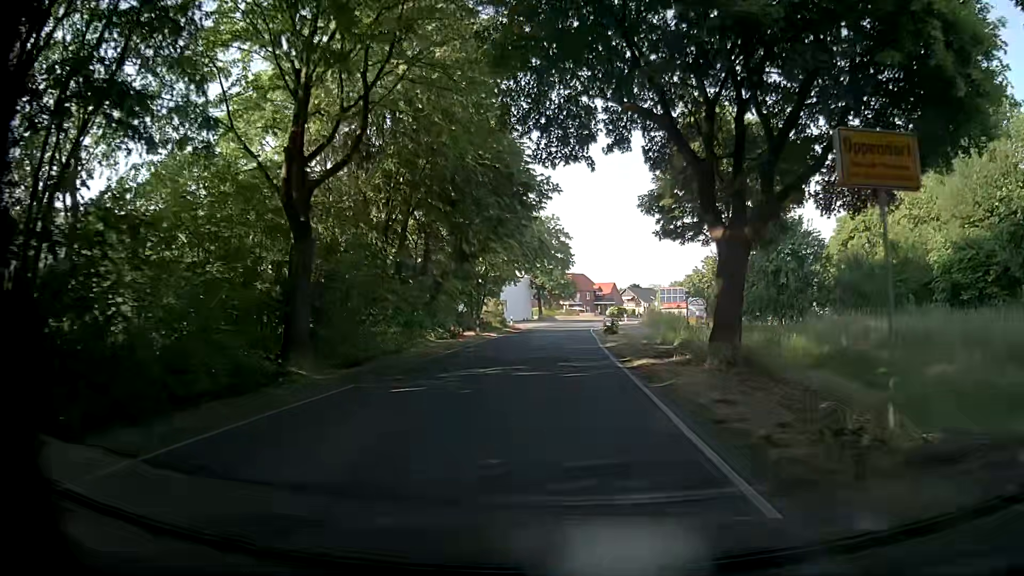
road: secondary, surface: asphalt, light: Day
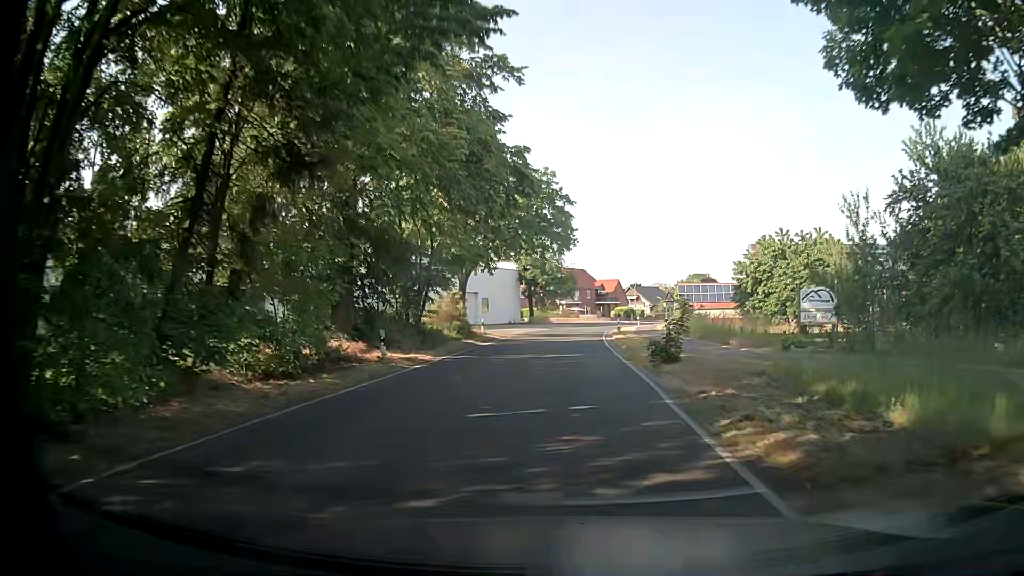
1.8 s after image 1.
(+0.2, +21.0) m; 0°
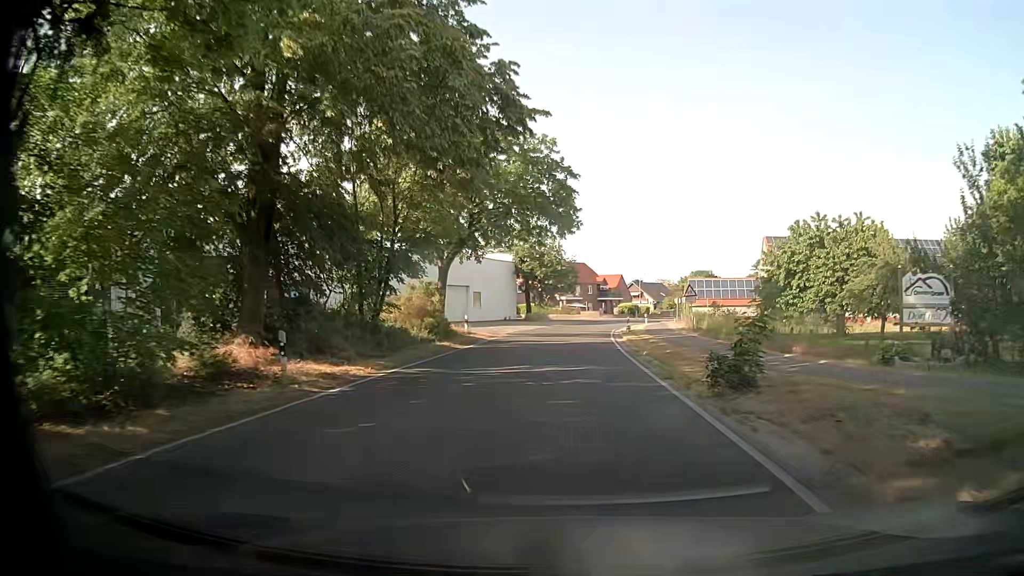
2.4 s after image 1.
(0.0, +7.2) m; 0°
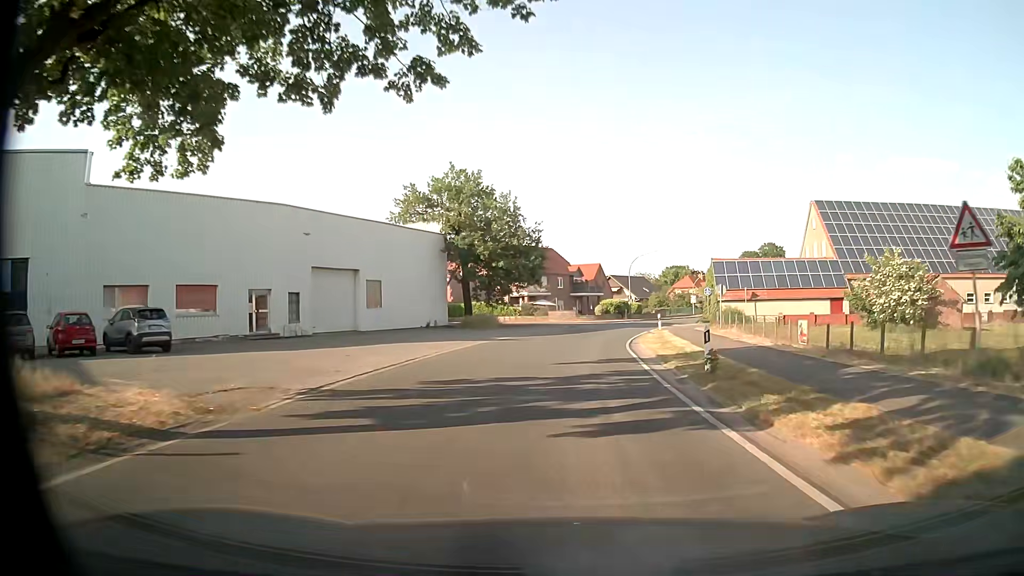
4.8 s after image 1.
(+0.8, +29.0) m; +4°
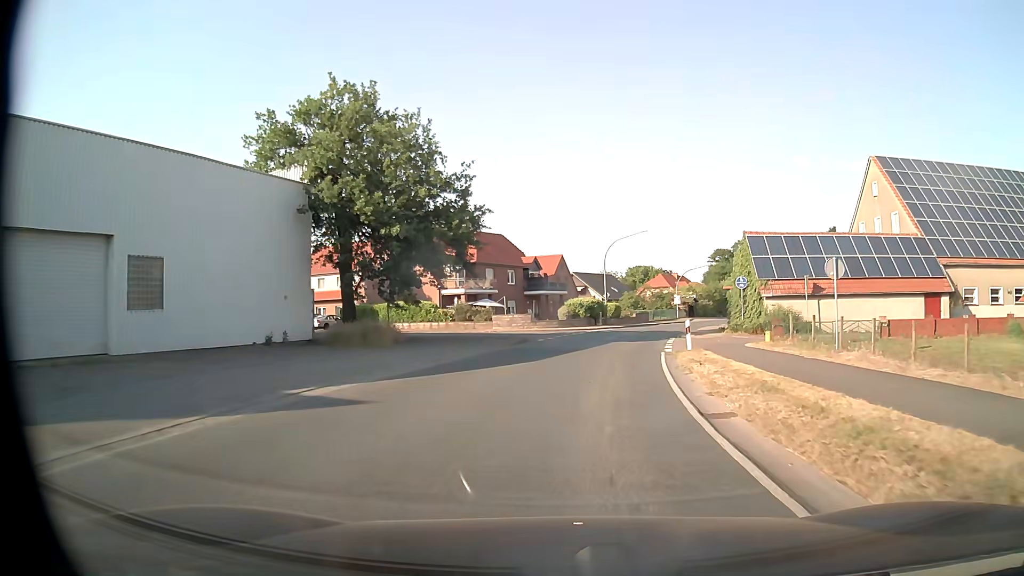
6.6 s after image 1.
(+0.5, +20.8) m; +3°
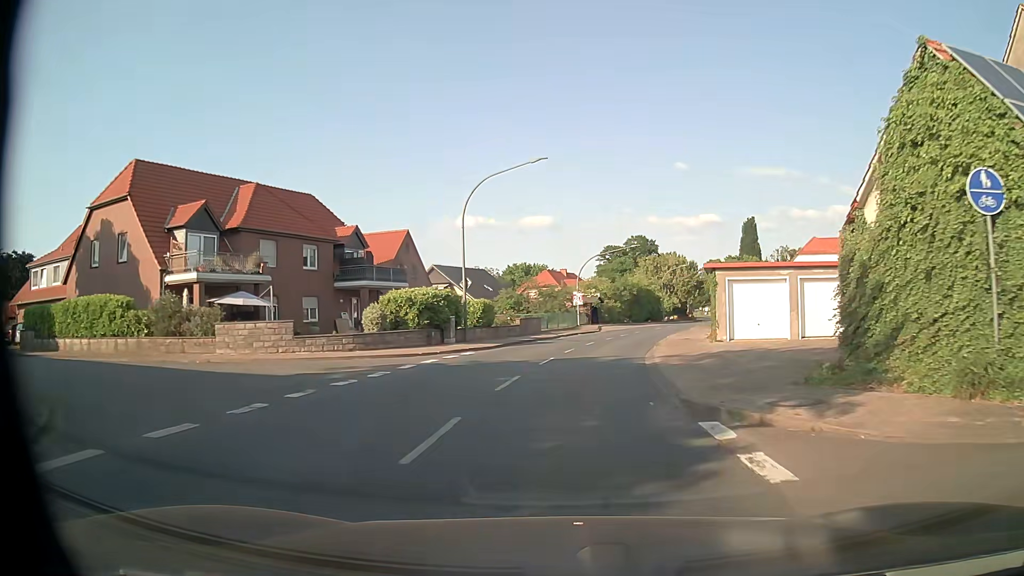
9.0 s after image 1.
(+2.5, +27.5) m; +10°
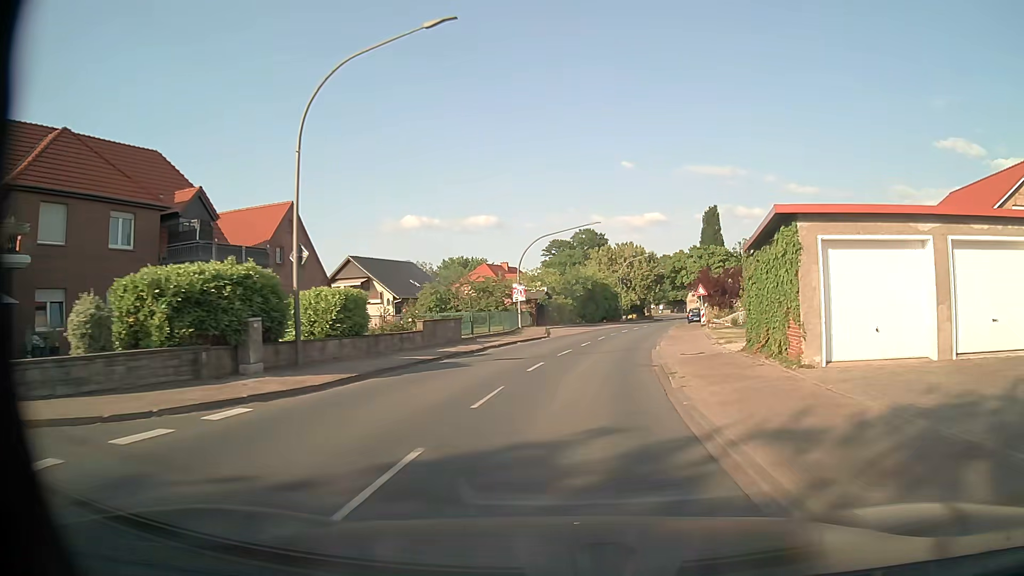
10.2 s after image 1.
(+0.5, +14.4) m; +4°
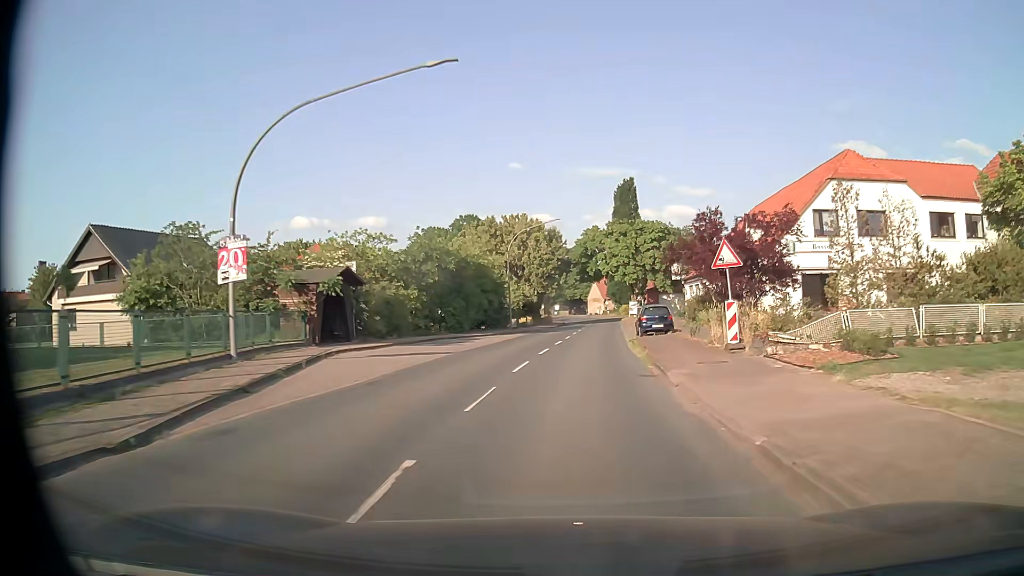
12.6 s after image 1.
(+2.6, +30.3) m; +10°
(0, +10) (+1, +20) (+1, +30) (+2, +40) (+3, +50) (+4, +60) (+5, +70) (+5, +80) (+5, +90) (+5, +100) m
